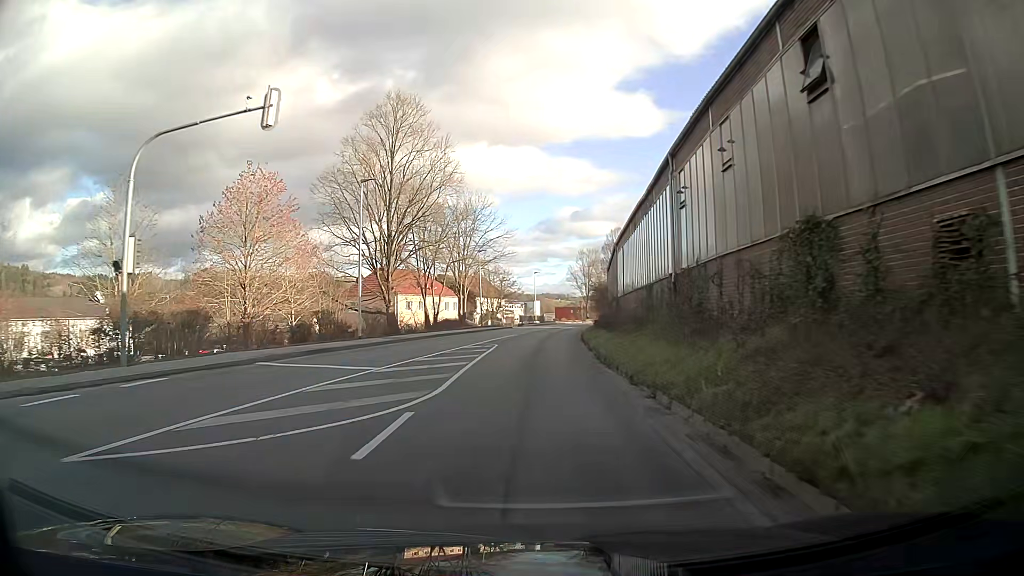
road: tertiary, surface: asphalt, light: Day
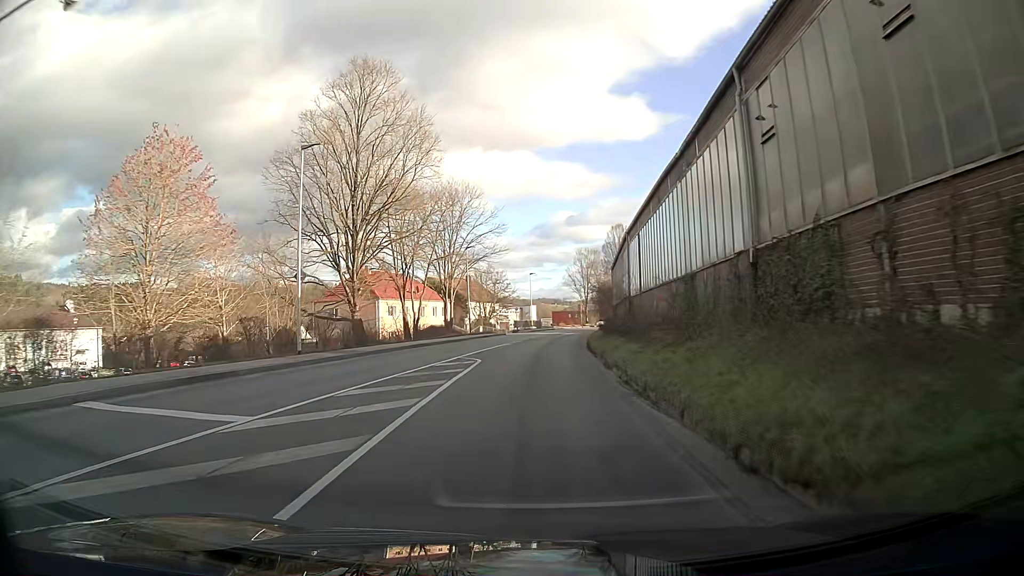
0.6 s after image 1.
(0.0, +7.8) m; 0°
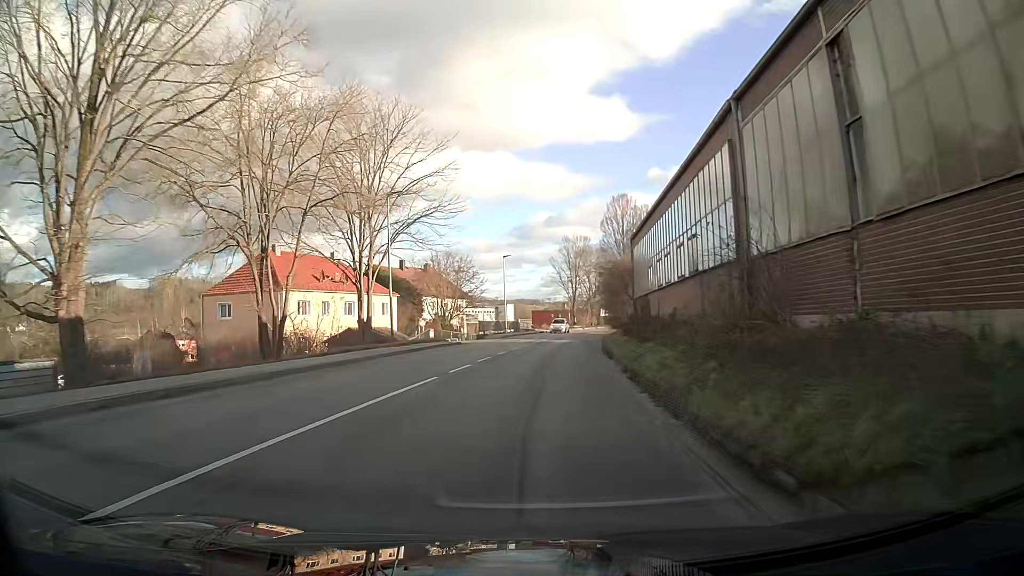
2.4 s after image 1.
(+0.4, +23.6) m; +3°
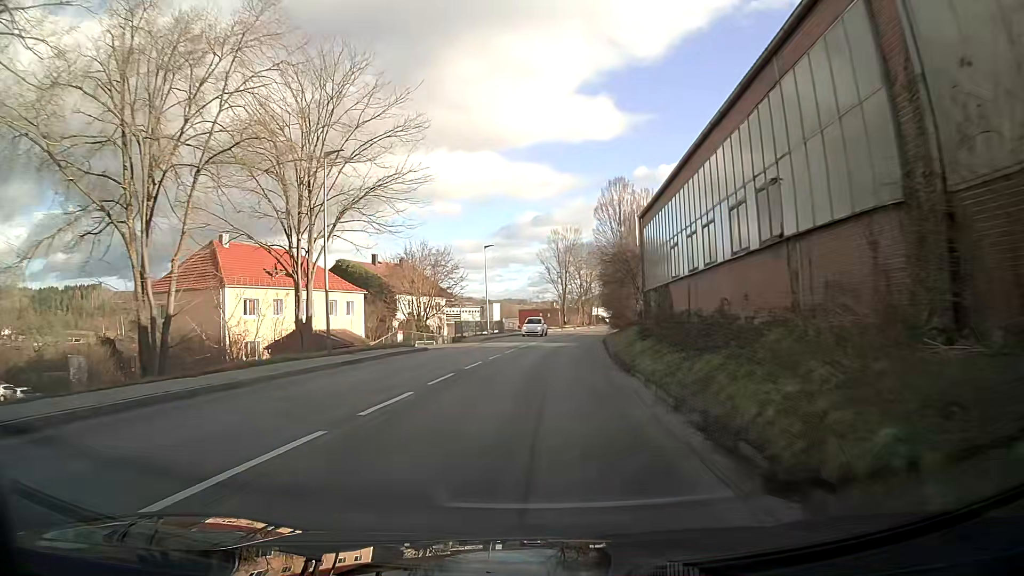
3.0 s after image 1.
(0.0, +8.0) m; +1°
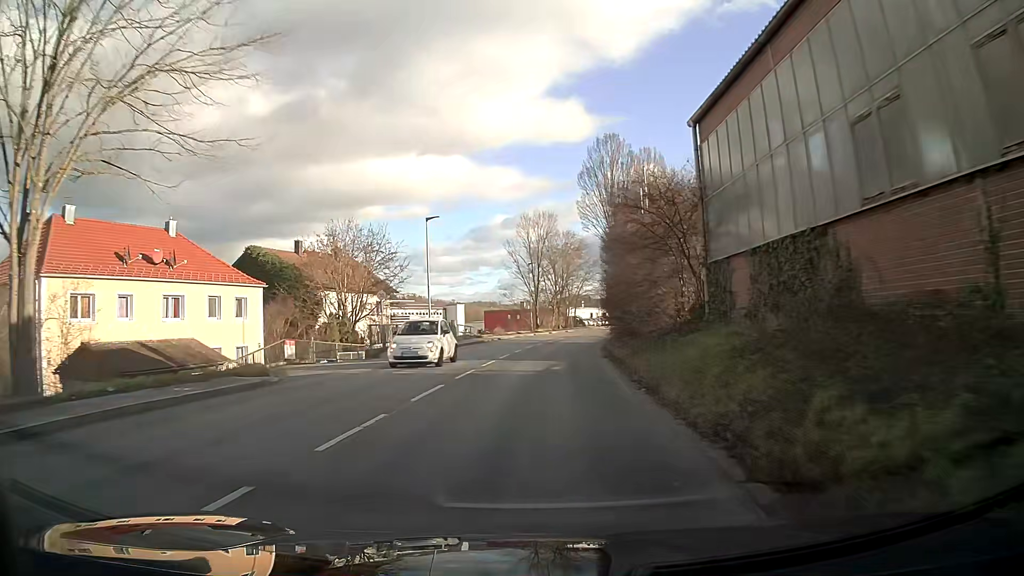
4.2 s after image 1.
(+0.3, +16.1) m; +2°
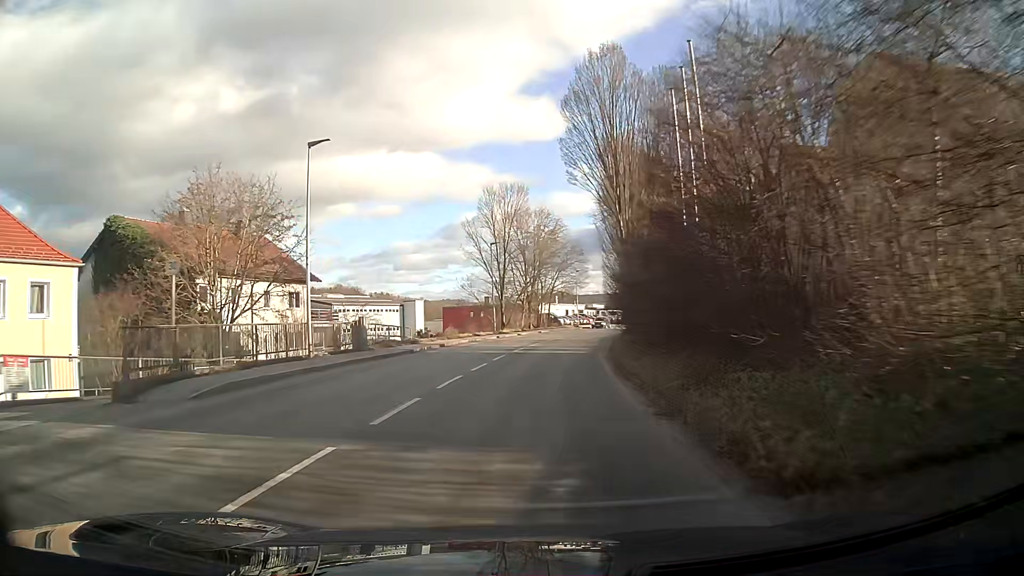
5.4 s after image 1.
(+0.3, +16.2) m; +2°
